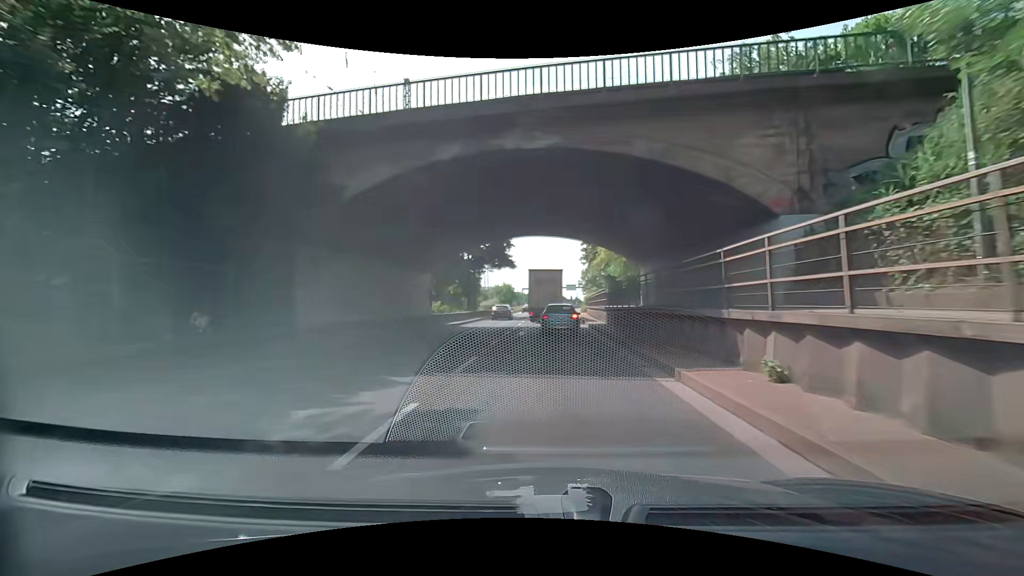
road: trunk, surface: asphalt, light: Day
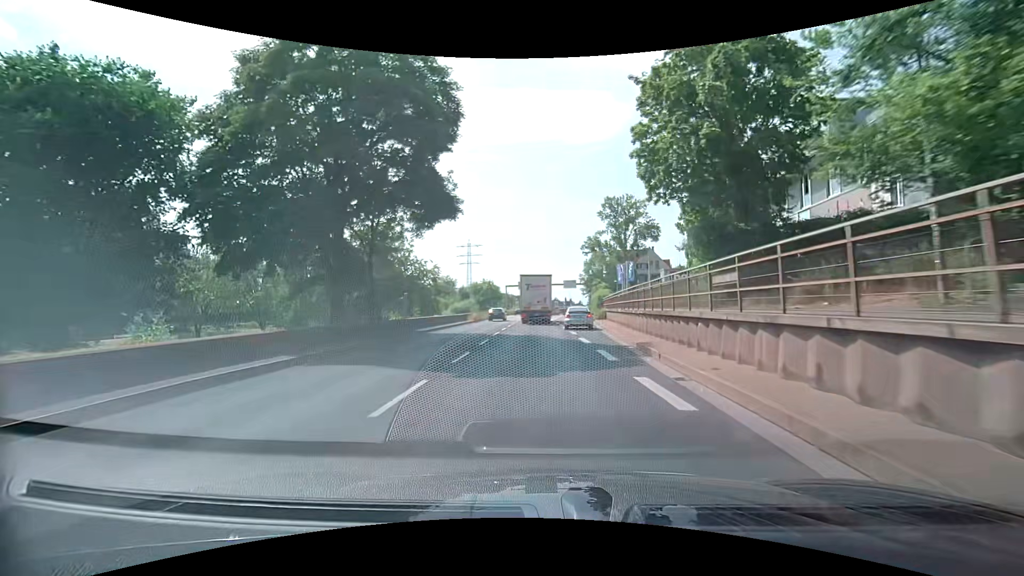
(-0.1, +33.8) m; -1°
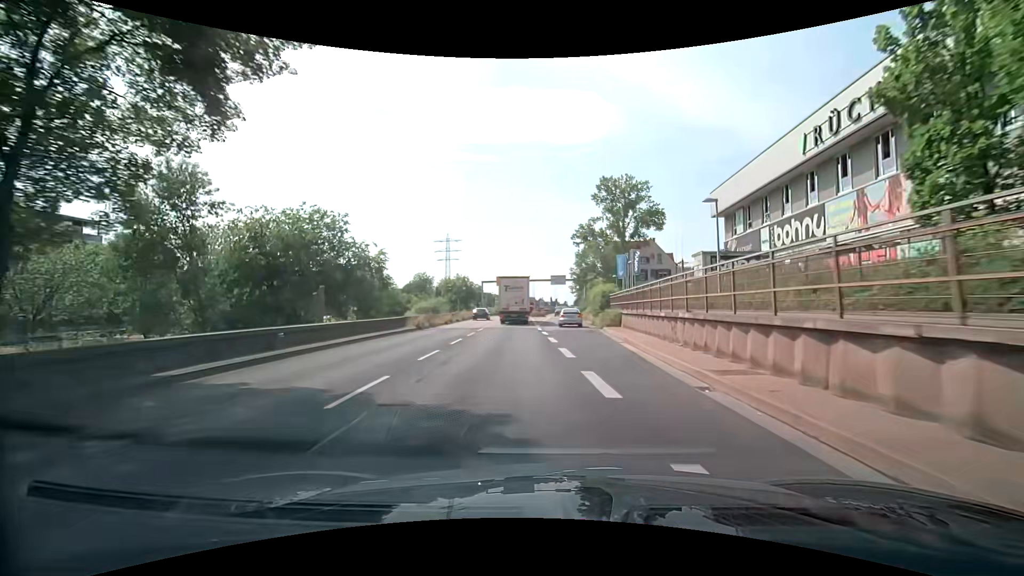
(+0.1, +17.5) m; +2°
